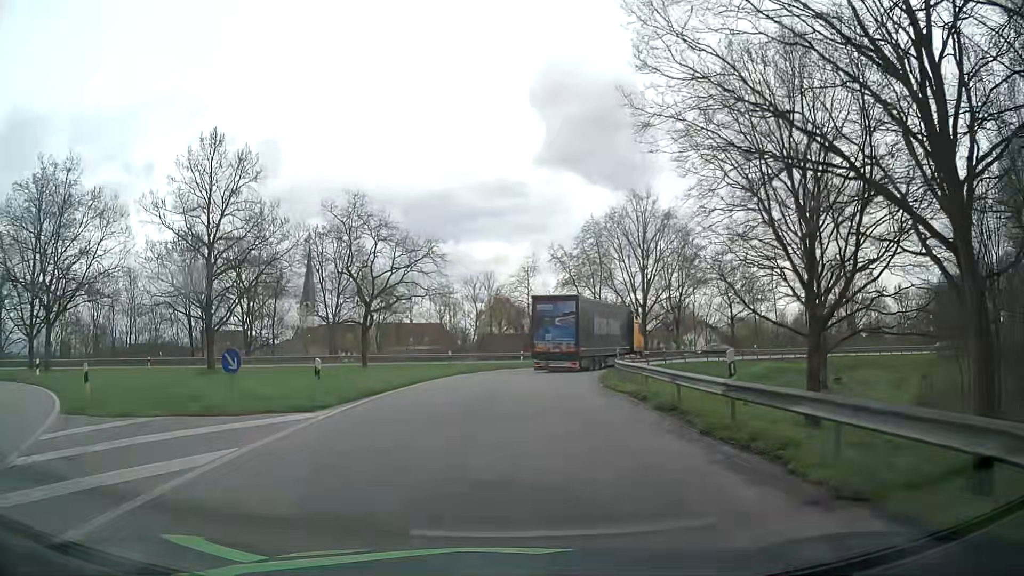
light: Day
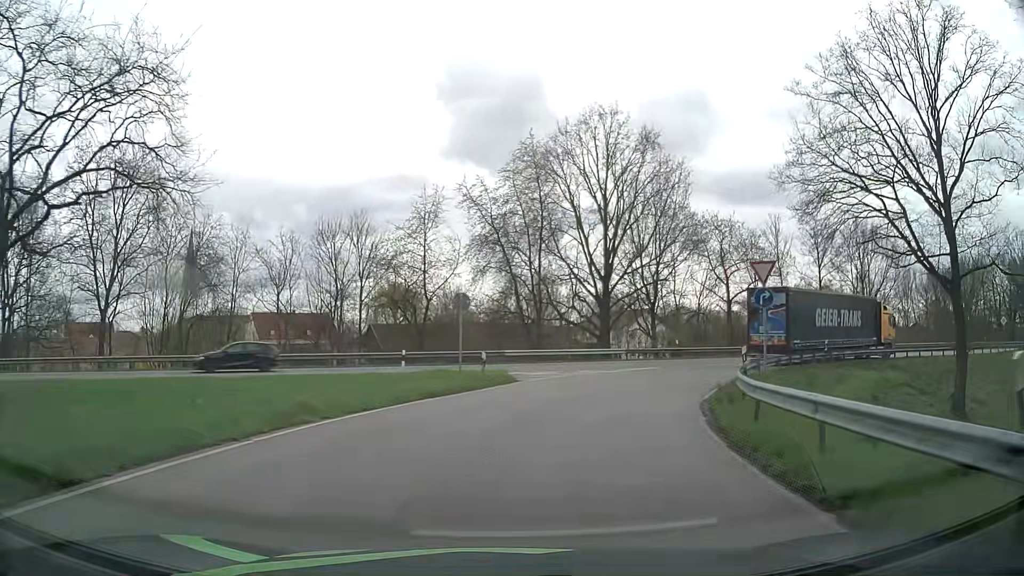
(+1.5, +28.1) m; +9°
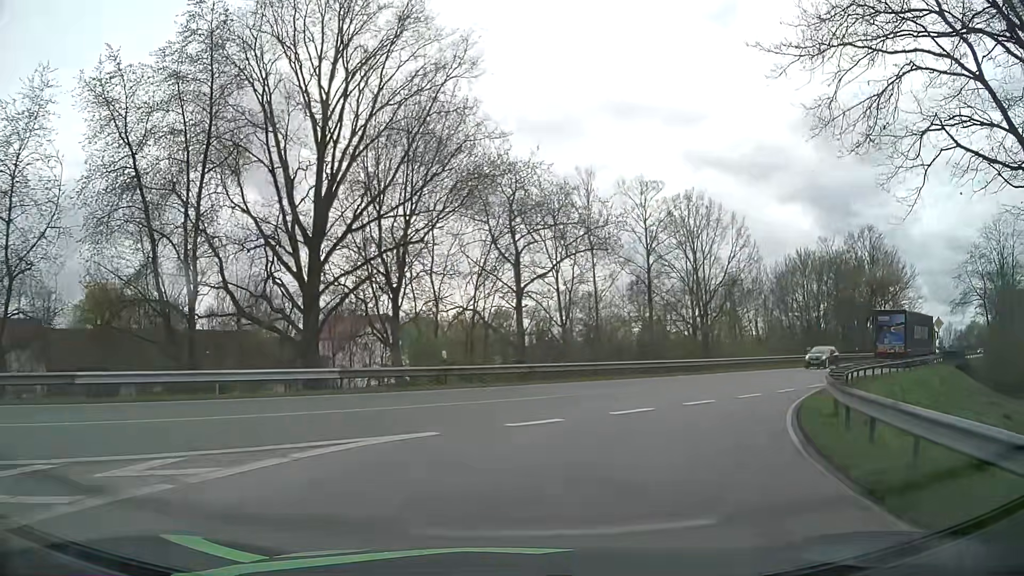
(+3.7, +21.4) m; +21°
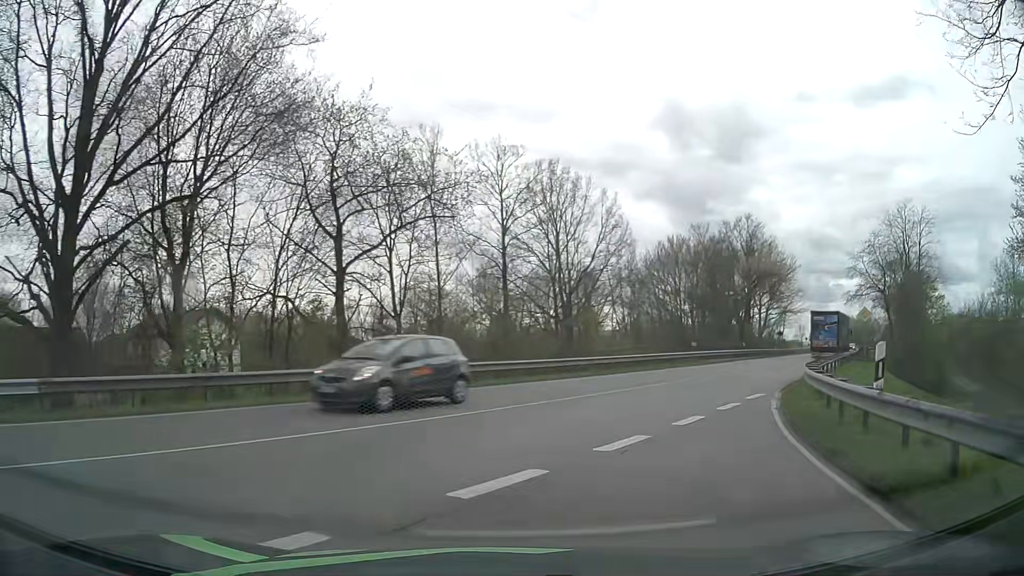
(+1.0, +8.1) m; +13°
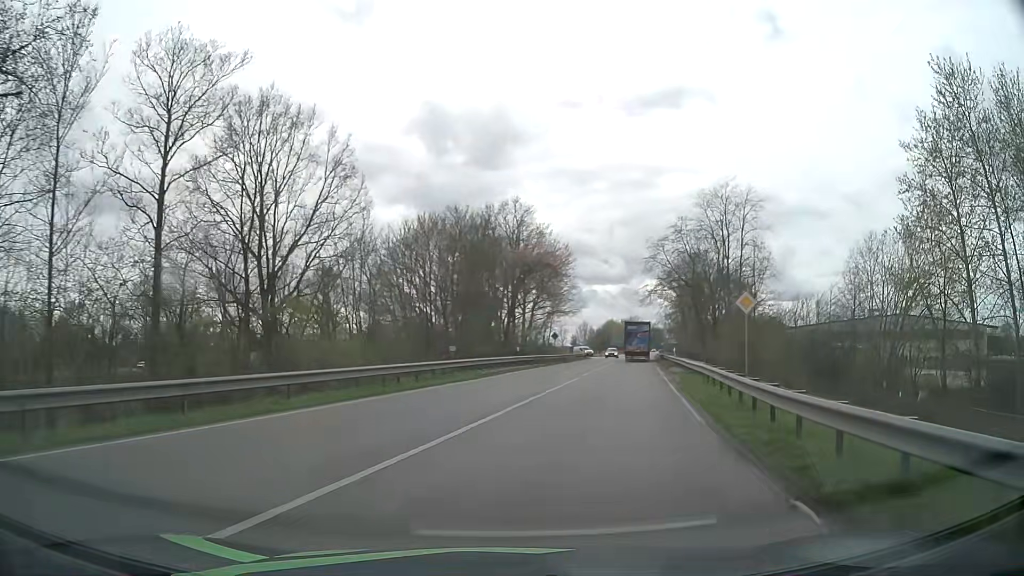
(+3.0, +14.9) m; +21°
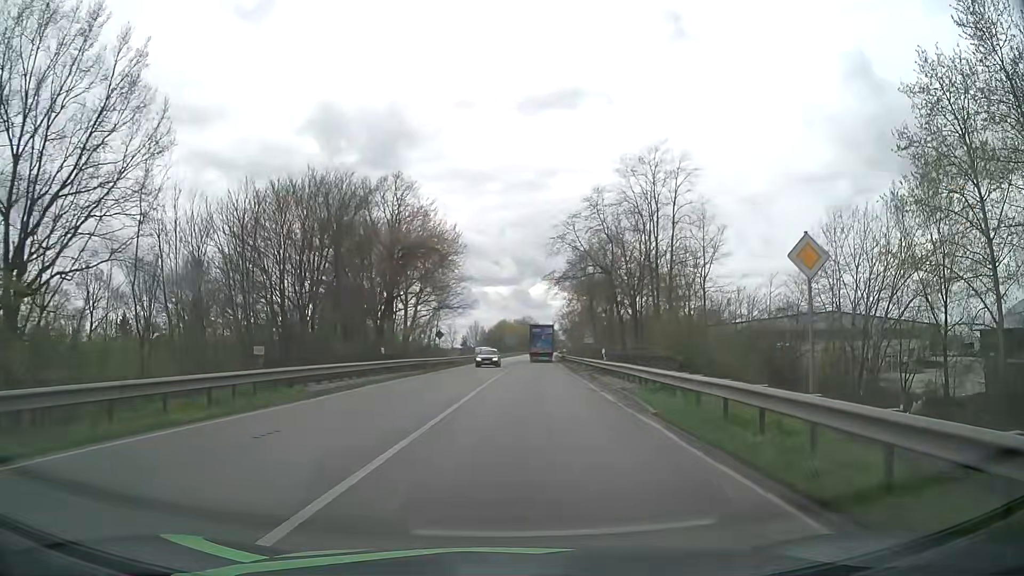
(+1.2, +12.5) m; +10°
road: primary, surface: asphalt
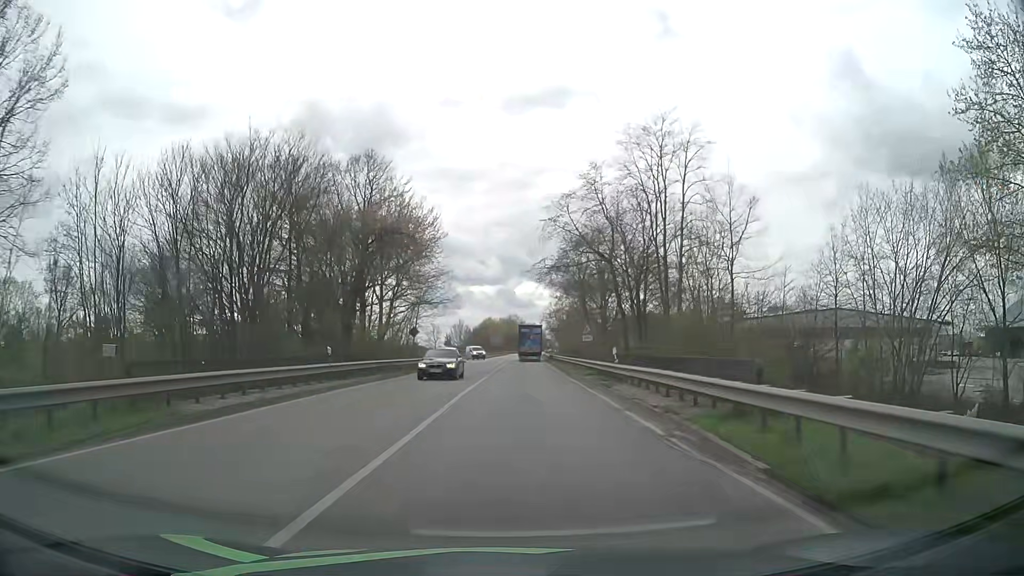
(+0.1, +7.1) m; +1°
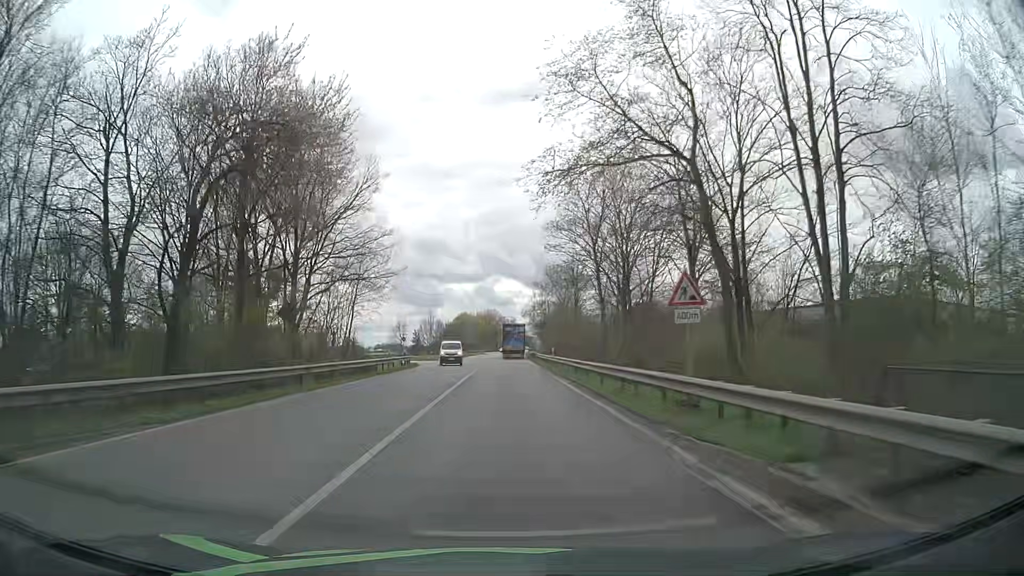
(+0.4, +24.7) m; +2°
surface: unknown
(0, +10) (0, +20) (0, +30) (0, +40) (0, +50) (0, +60) (0, +70) (+1, +80) (+1, +90) (+1, +100) m
